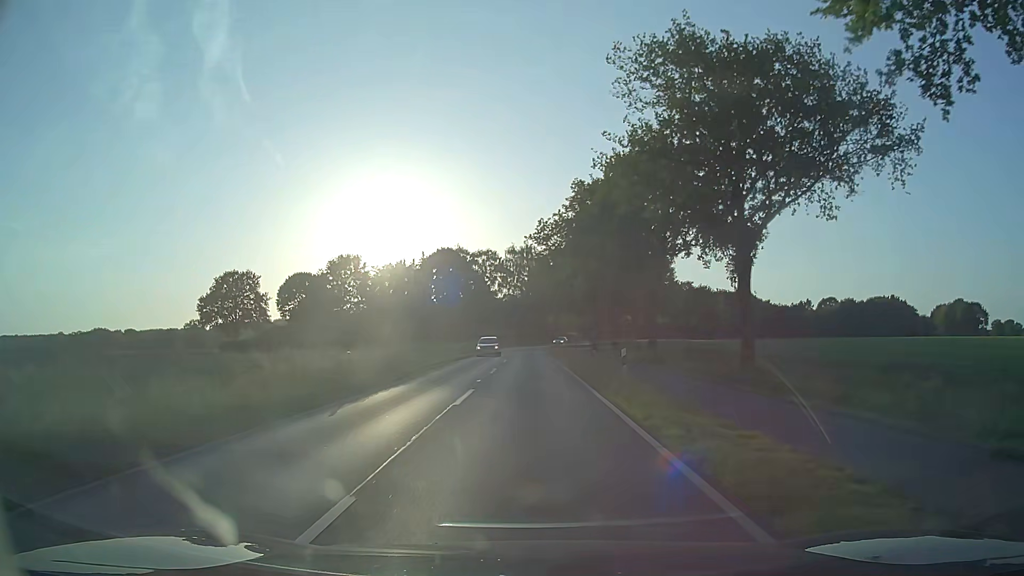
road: secondary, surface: asphalt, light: Day
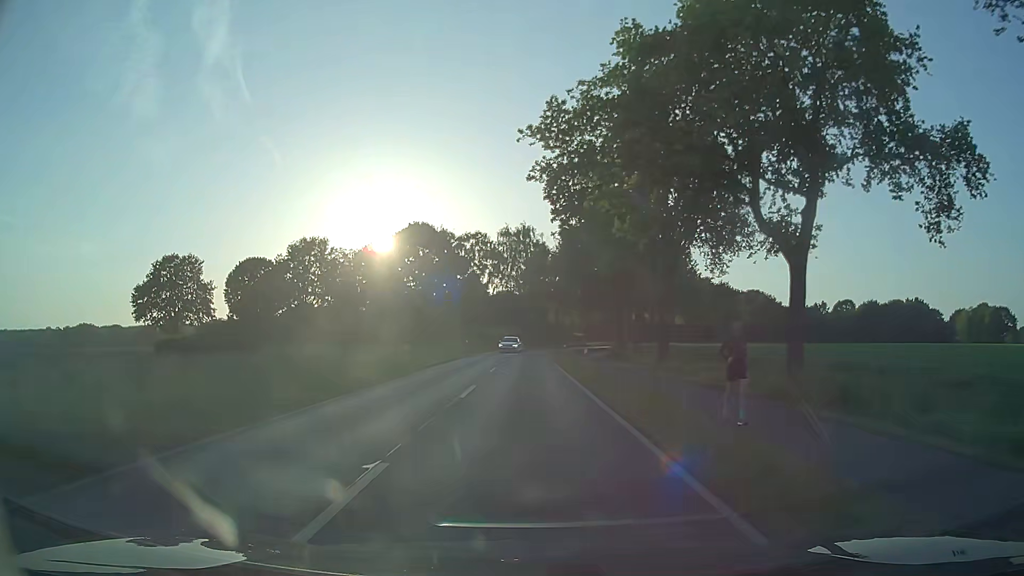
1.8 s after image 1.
(+0.1, +22.8) m; +1°
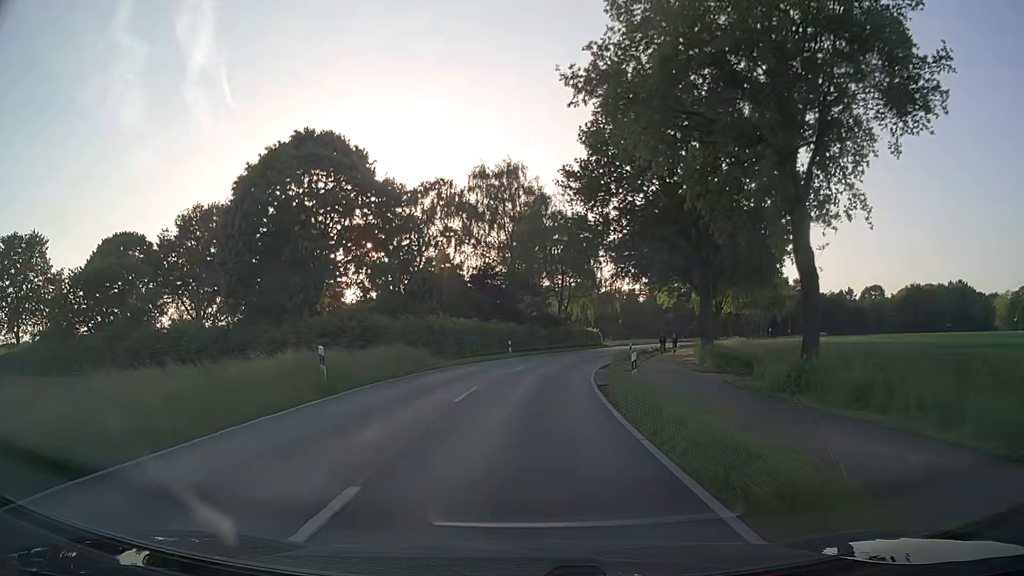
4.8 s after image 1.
(-0.1, +38.0) m; 0°
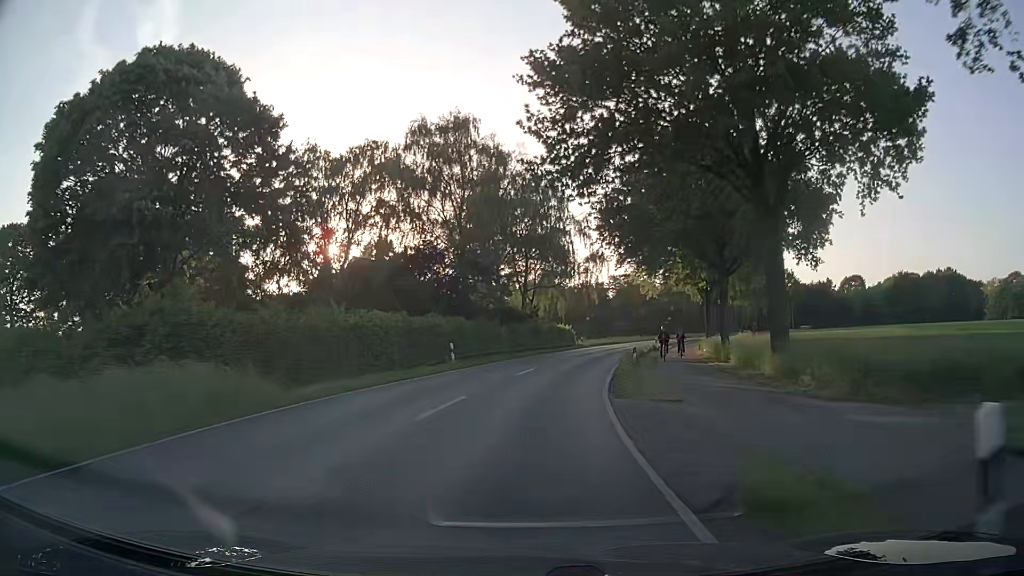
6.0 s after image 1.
(+0.4, +15.2) m; +3°
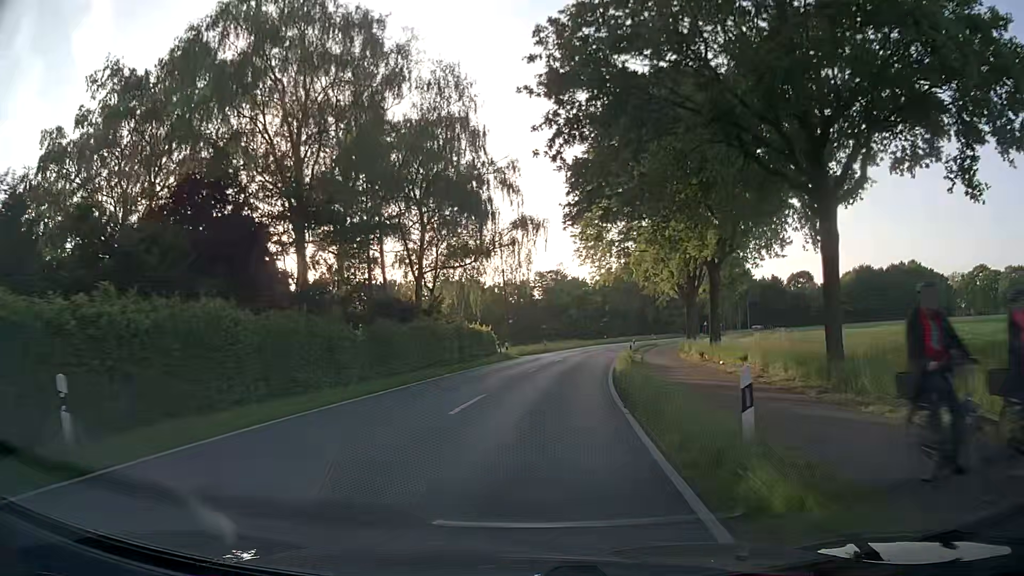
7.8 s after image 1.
(+1.4, +22.7) m; +8°
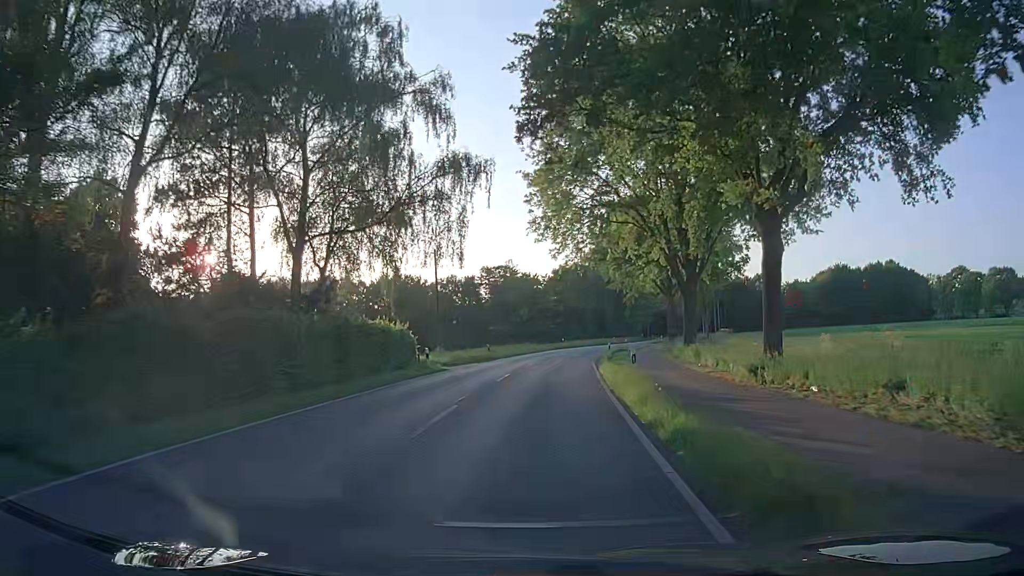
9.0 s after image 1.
(+0.3, +15.2) m; +3°
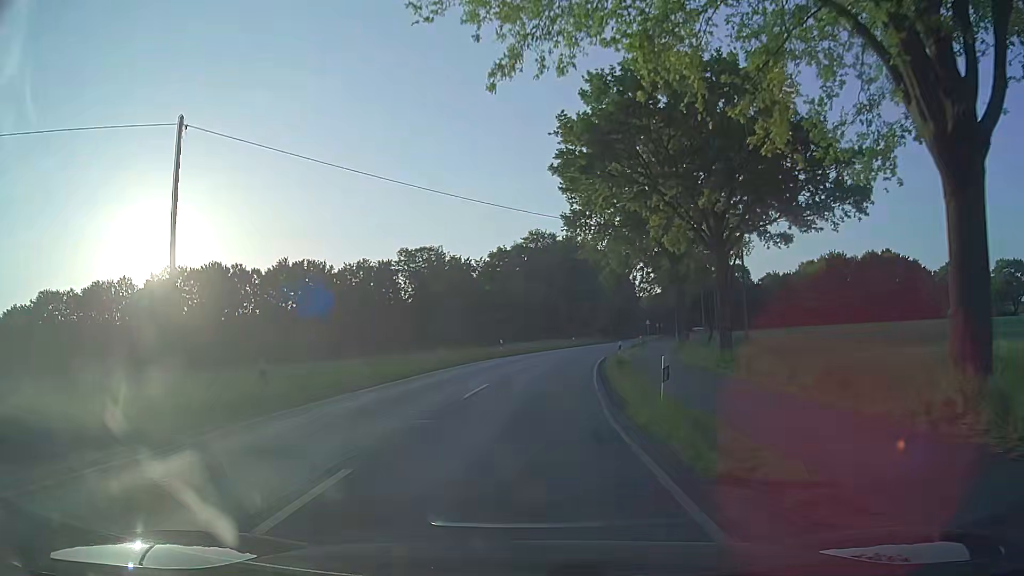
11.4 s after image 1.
(+1.6, +30.5) m; +6°
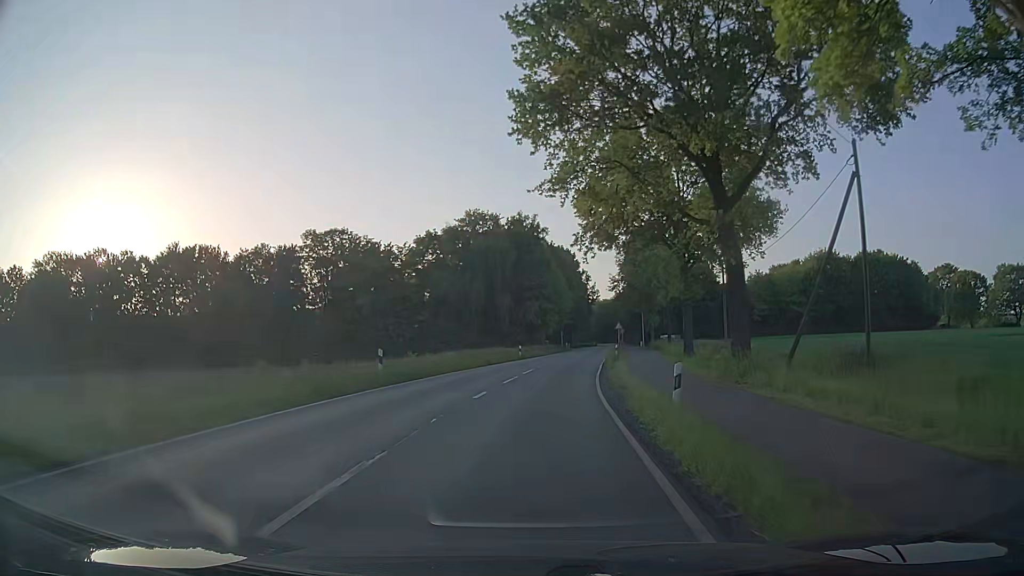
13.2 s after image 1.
(+0.8, +23.0) m; +5°
(0, +10) (+1, +20) (+2, +30) (+3, +40) (+4, +50) (+5, +60) (+7, +70) (+8, +80) (+9, +89) (+11, +99) m
